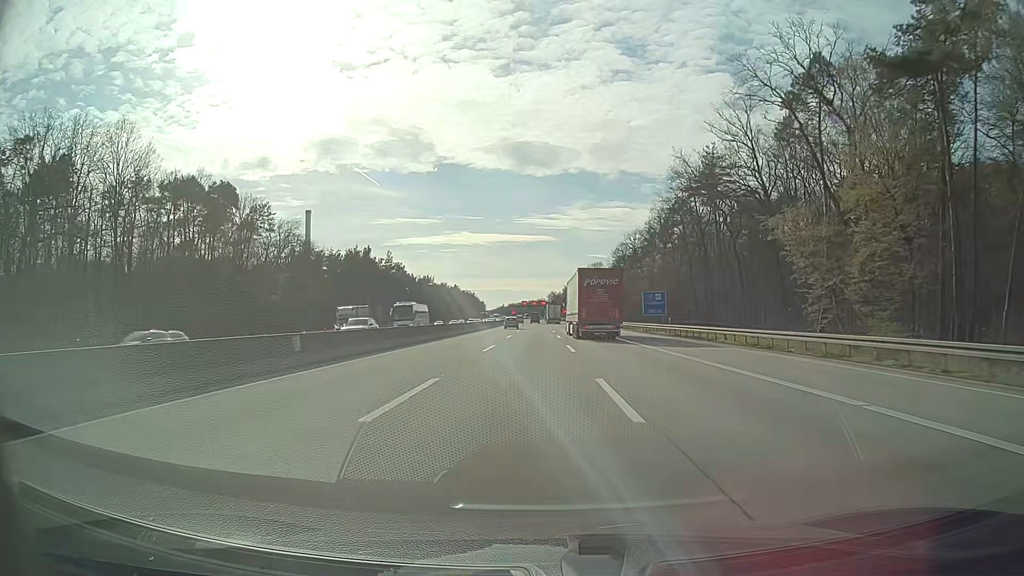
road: motorway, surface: asphalt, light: Day
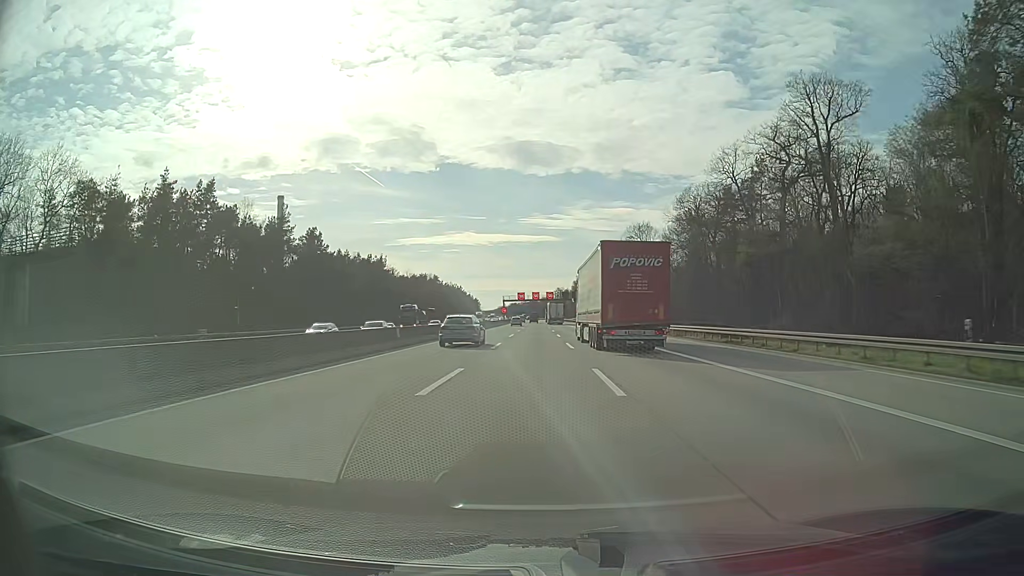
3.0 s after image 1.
(-0.4, +87.2) m; 0°
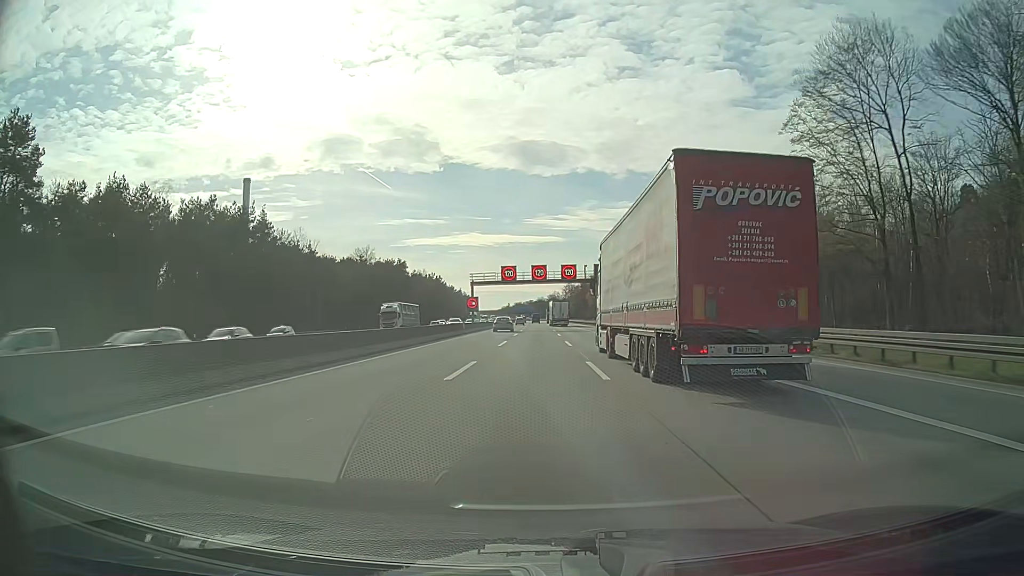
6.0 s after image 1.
(-0.6, +87.0) m; -1°
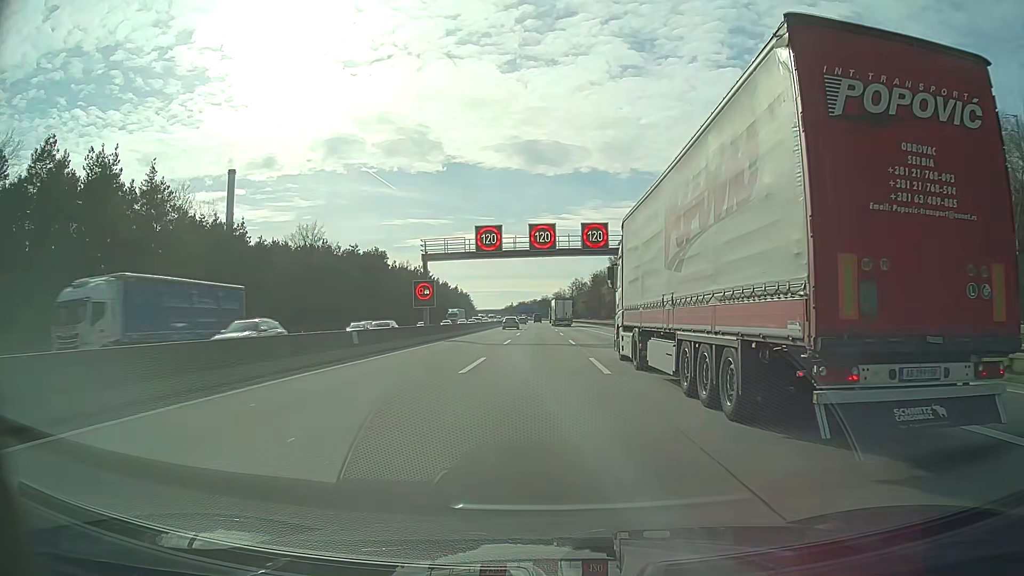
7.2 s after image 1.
(-0.1, +34.8) m; 0°
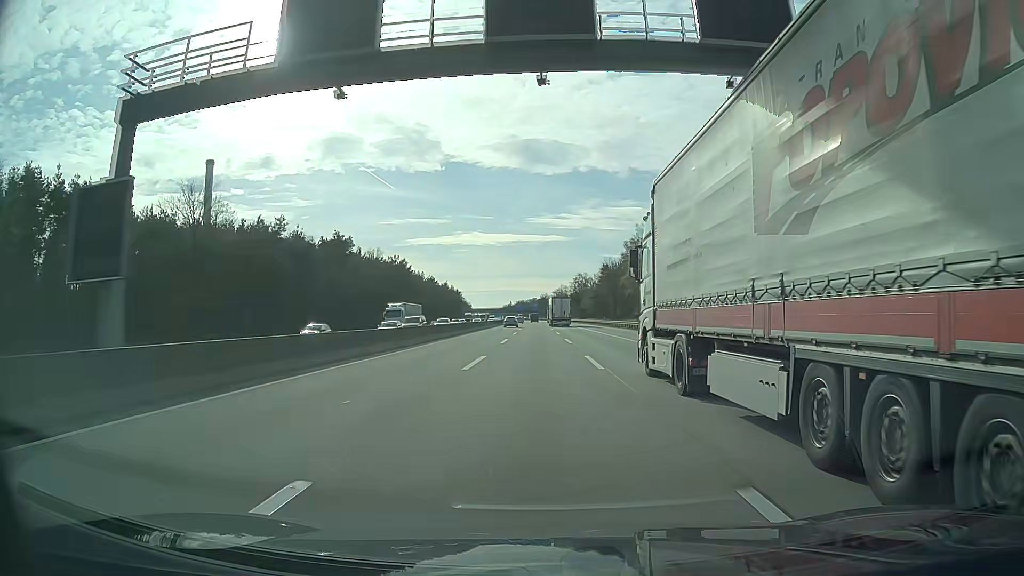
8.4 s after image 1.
(+0.1, +34.8) m; 0°
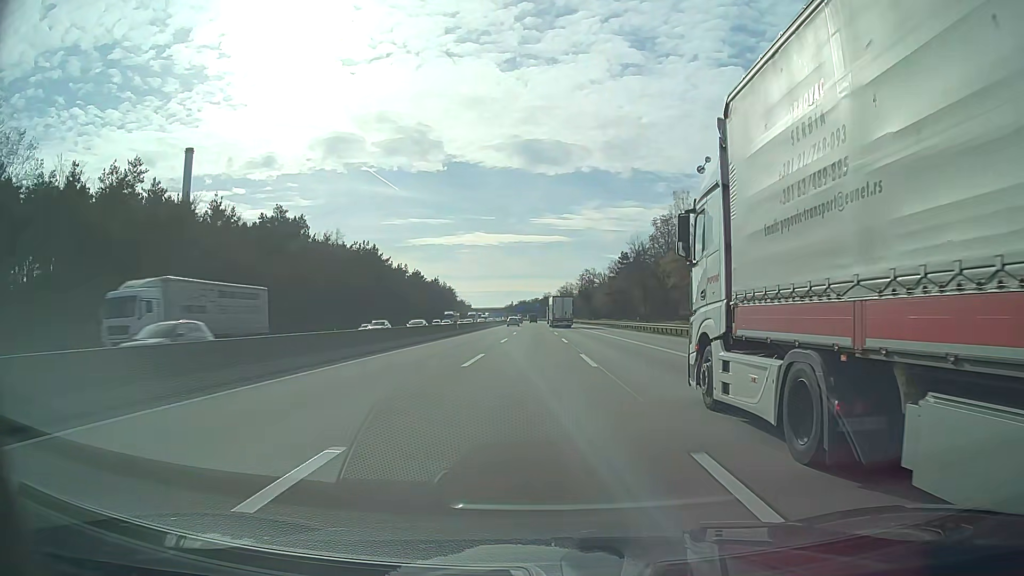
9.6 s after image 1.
(-0.1, +34.8) m; 0°
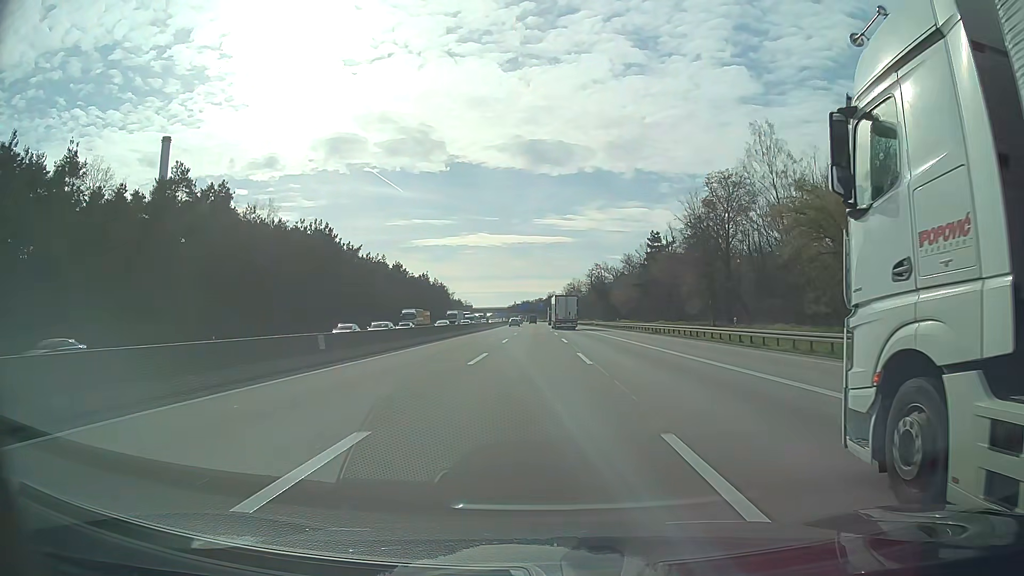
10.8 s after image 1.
(-0.1, +34.8) m; 0°
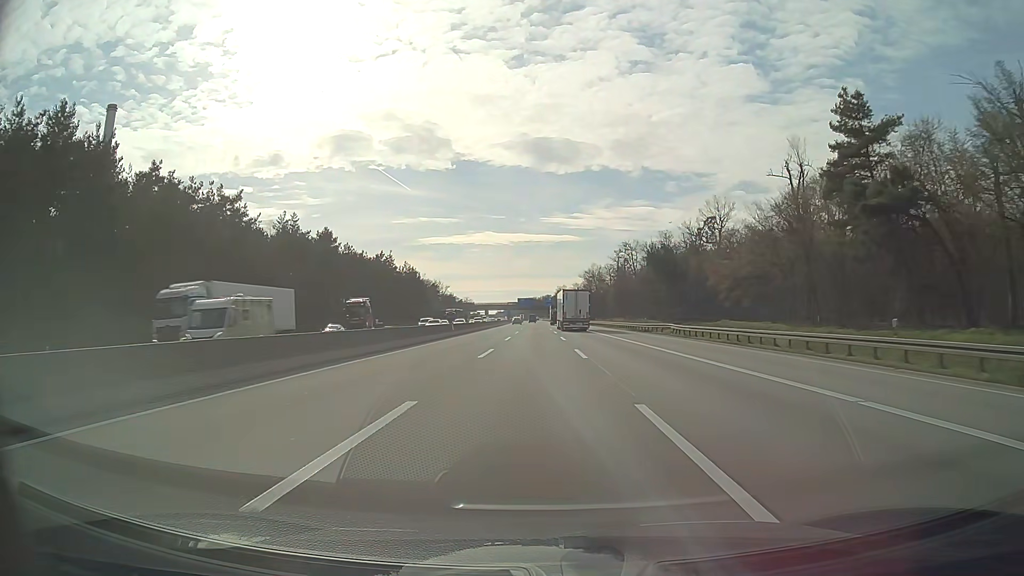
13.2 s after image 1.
(-0.7, +69.5) m; -1°
(0, +10) (0, +20) (0, +30) (0, +40) (0, +50) (0, +60) (0, +70) (0, +80) (0, +90) (-1, +100) m
